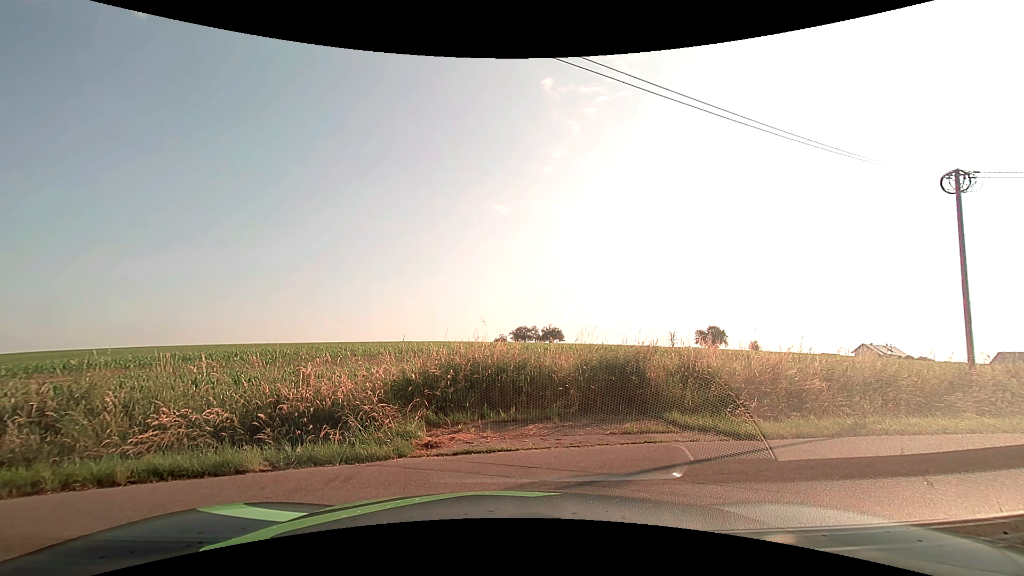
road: unclassified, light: Day
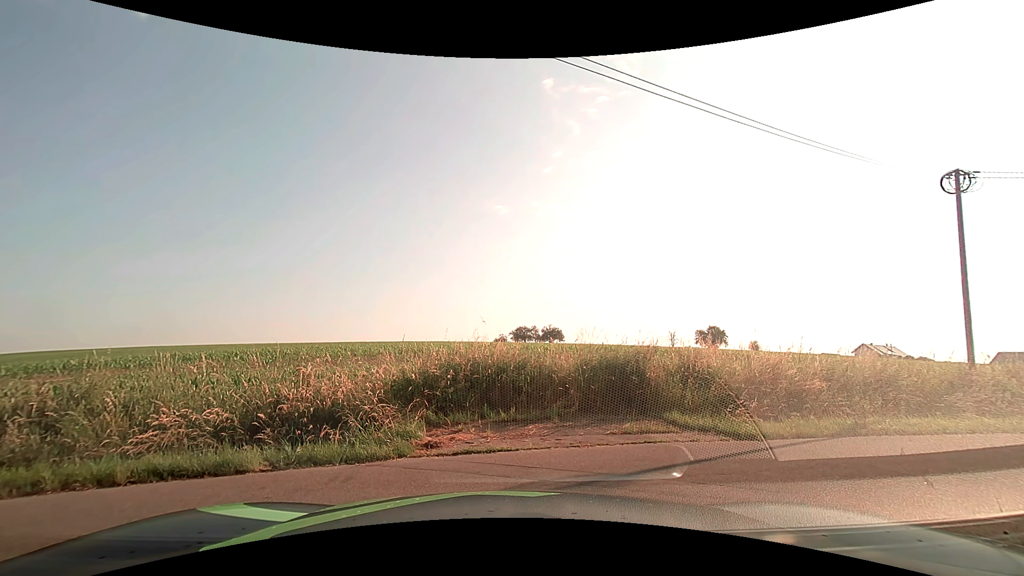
(0.0, 0.0) m; 0°
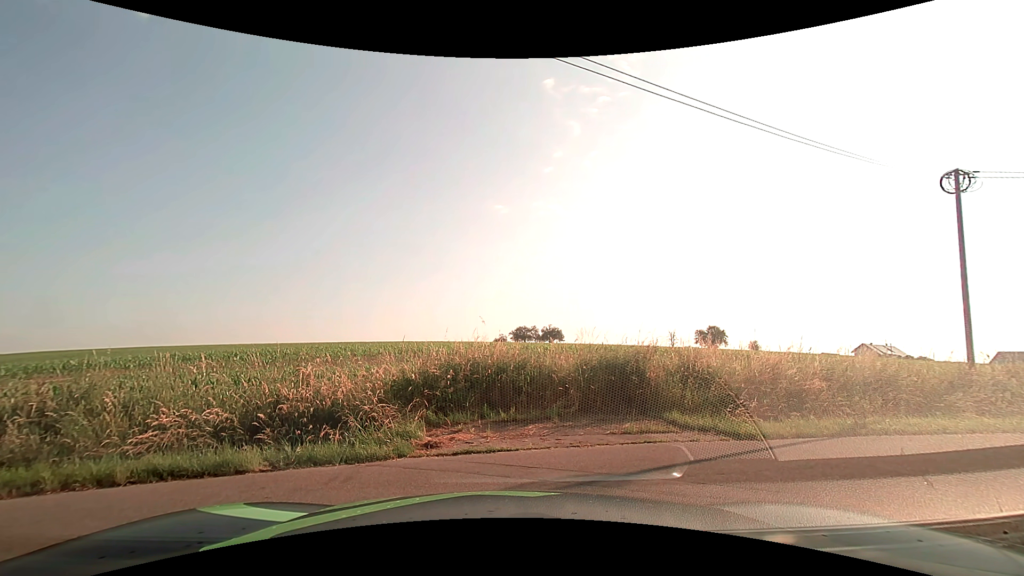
(0.0, 0.0) m; 0°
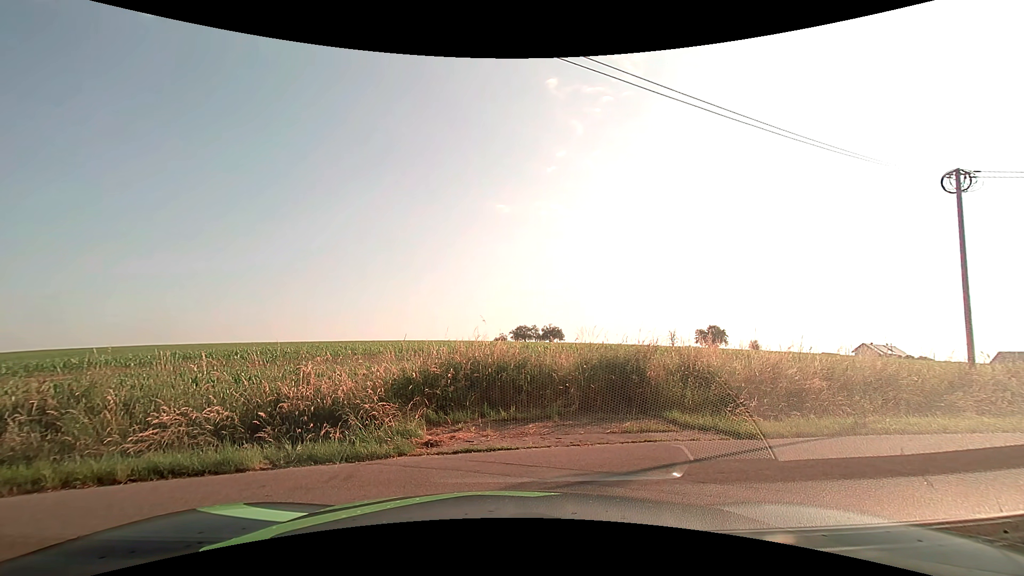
(0.0, 0.0) m; 0°
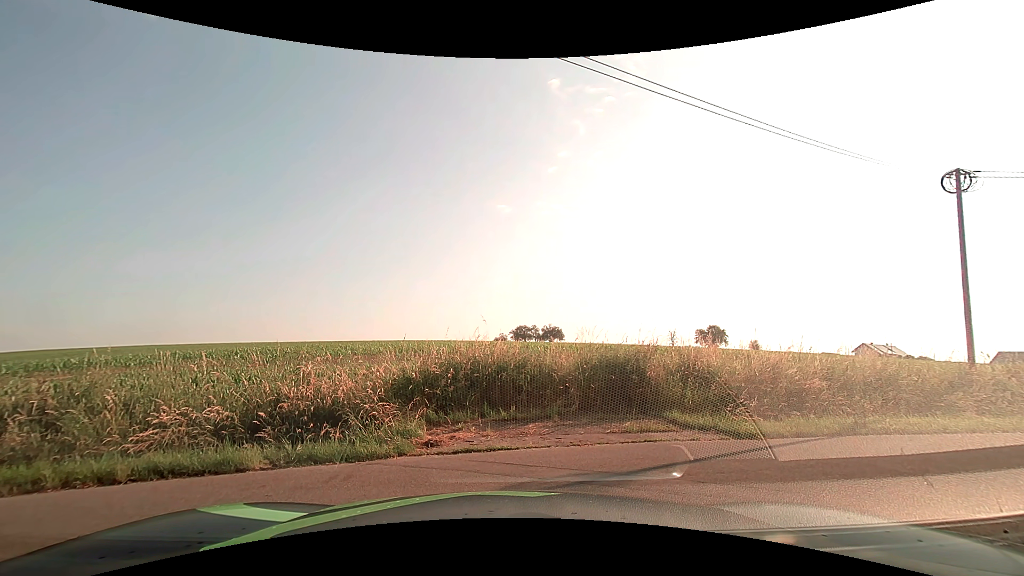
(0.0, 0.0) m; 0°
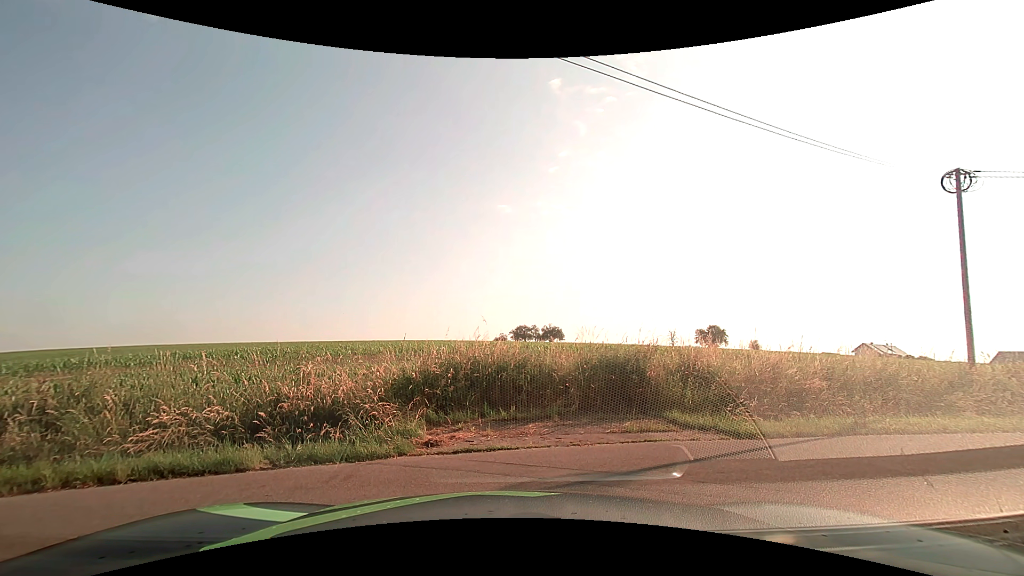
(0.0, 0.0) m; 0°
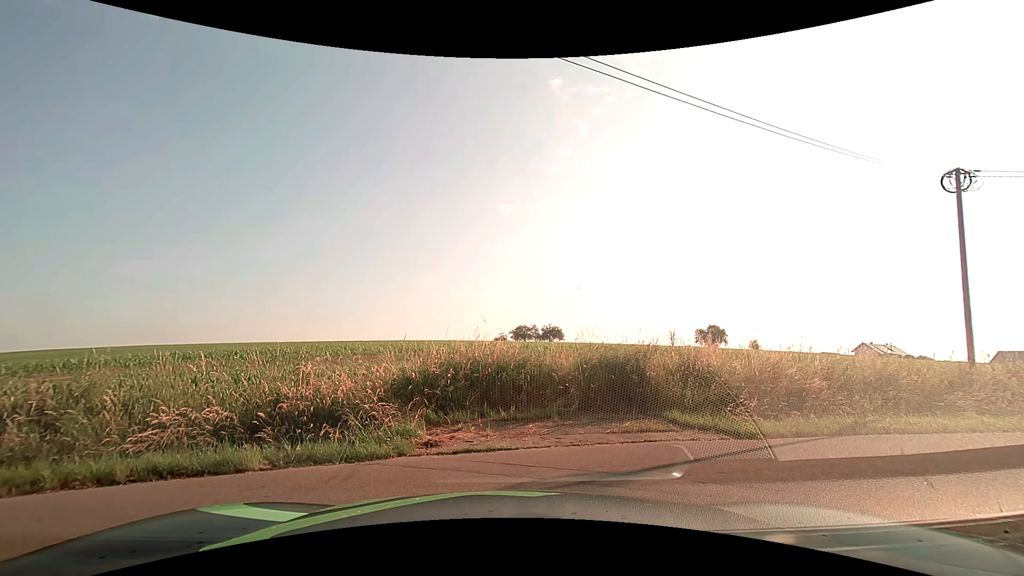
(0.0, 0.0) m; 0°
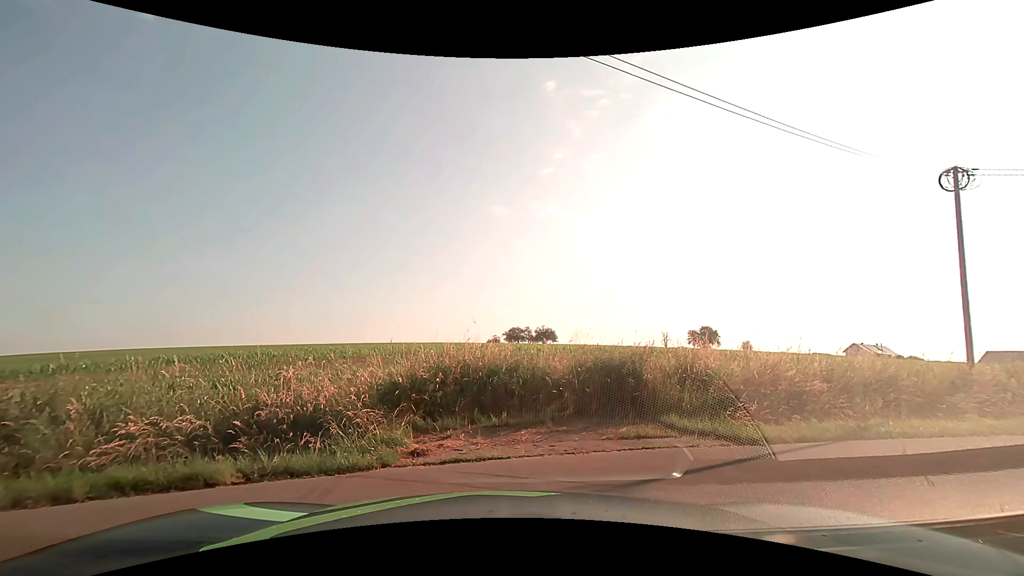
(0.0, +0.4) m; 0°
